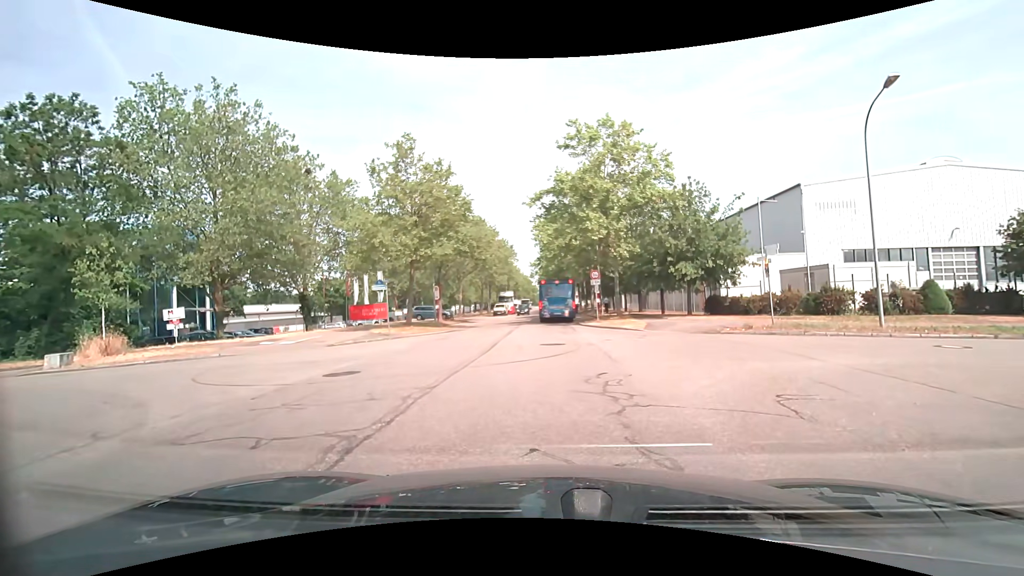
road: tertiary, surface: asphalt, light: Day
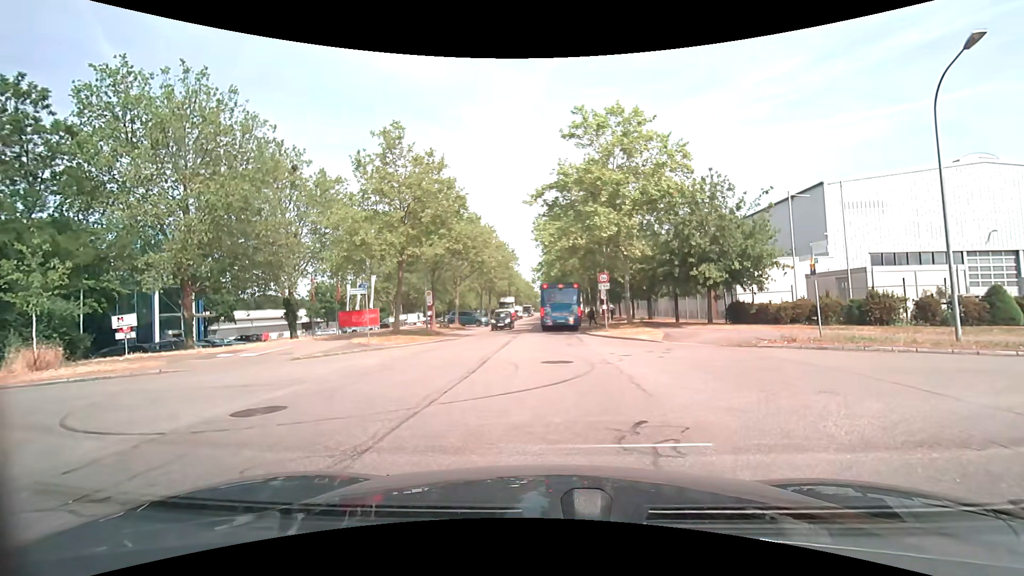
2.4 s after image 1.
(+0.1, +3.3) m; +1°
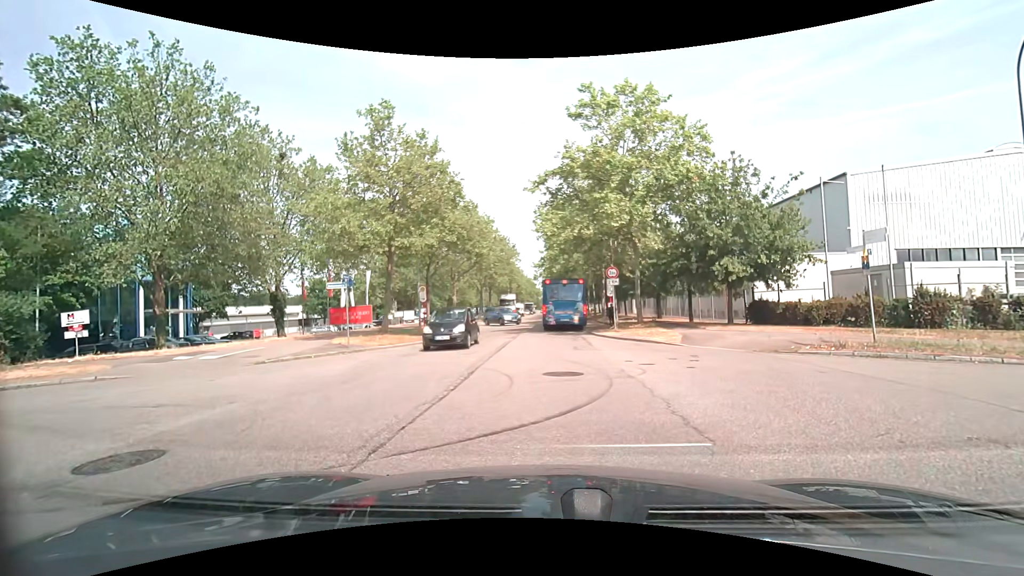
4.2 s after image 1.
(-0.1, +2.7) m; -1°
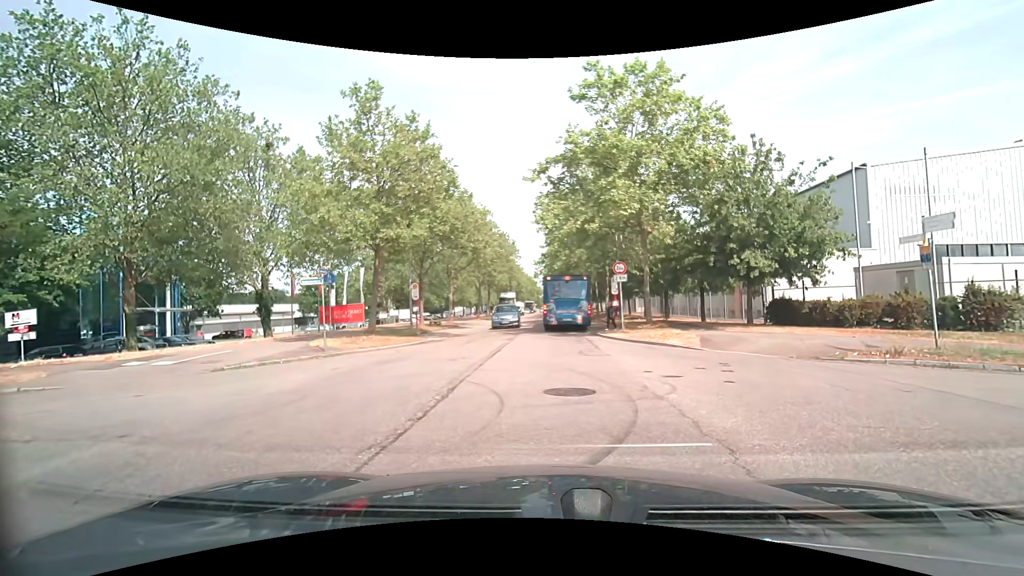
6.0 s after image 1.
(0.0, +2.2) m; 0°
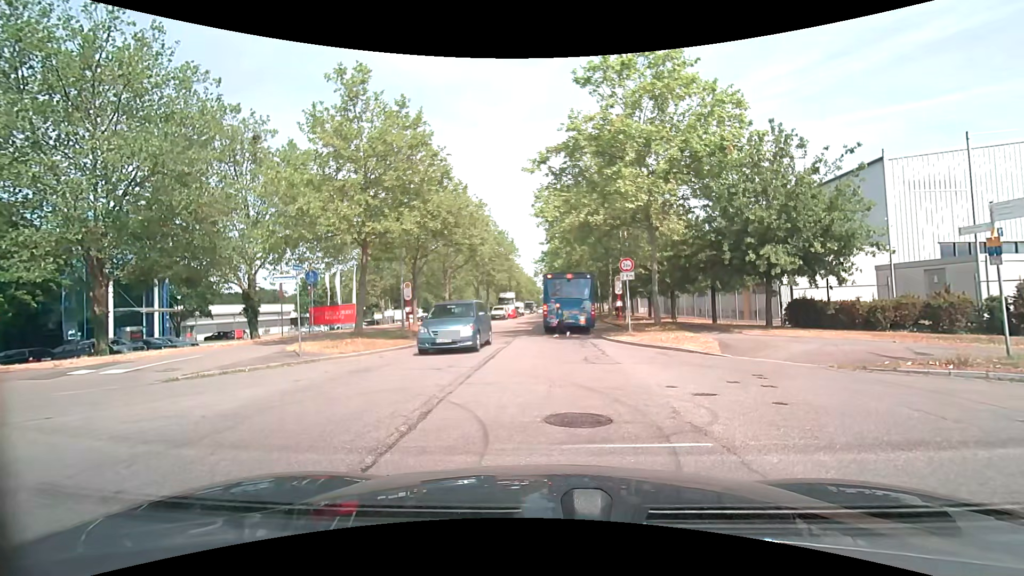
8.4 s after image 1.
(0.0, +1.9) m; 0°
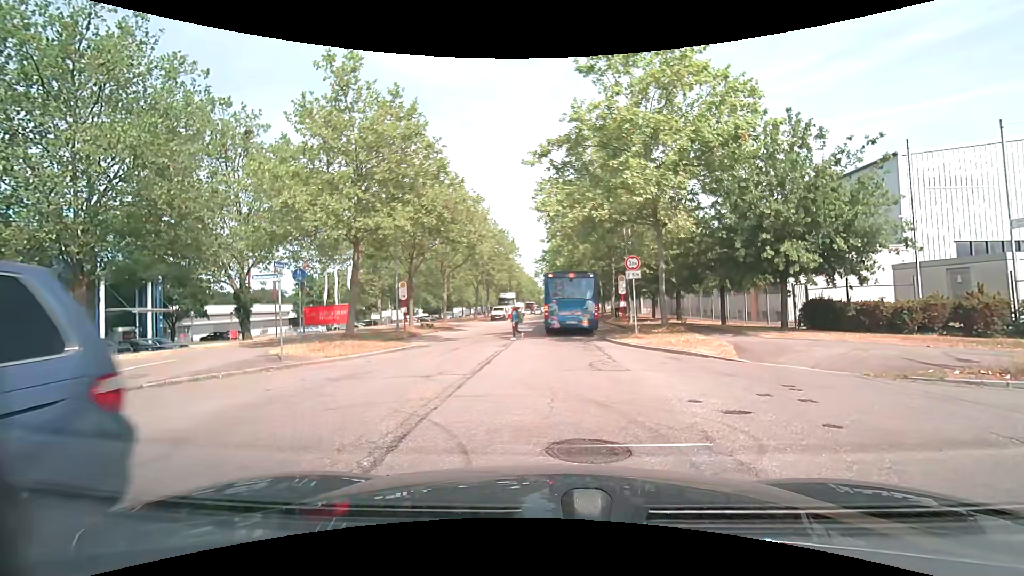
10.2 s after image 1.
(0.0, +1.2) m; 0°
